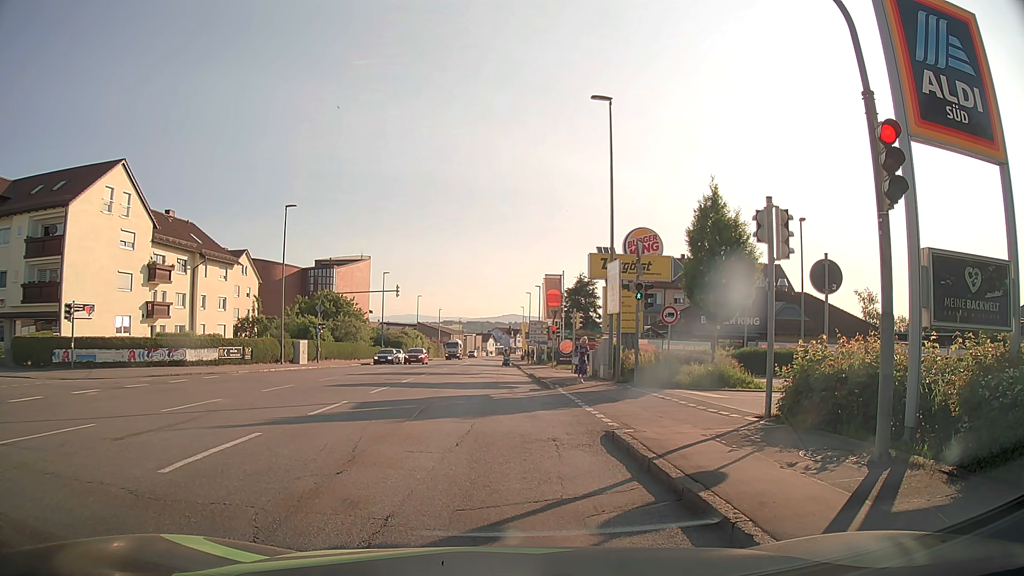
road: tertiary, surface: asphalt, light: Day
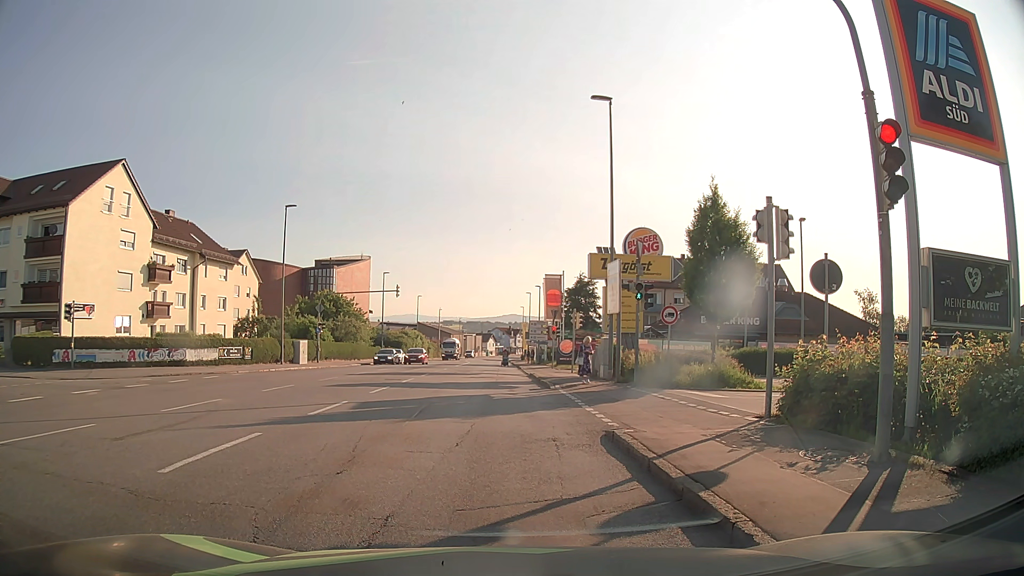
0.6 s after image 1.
(0.0, 0.0) m; 0°
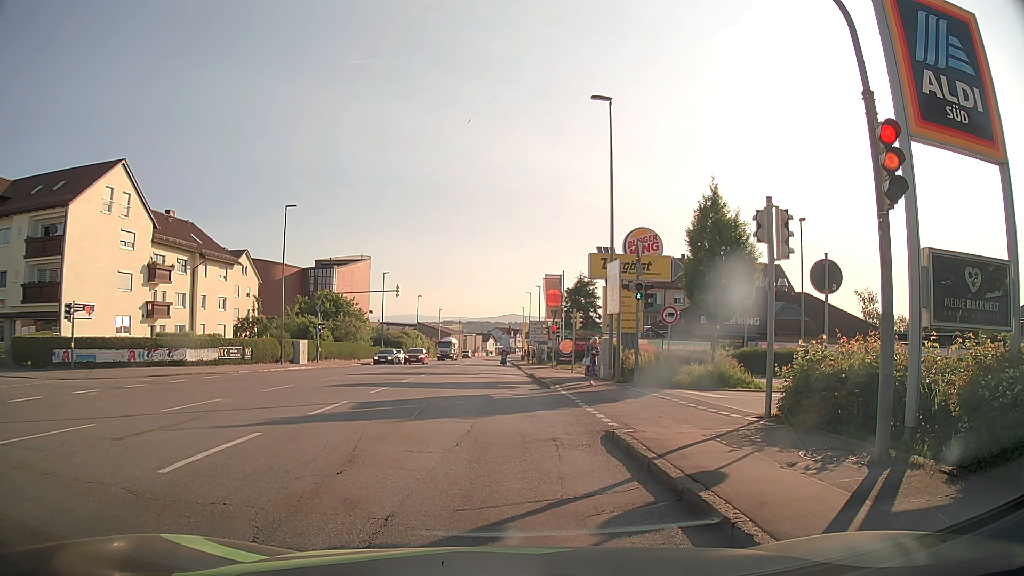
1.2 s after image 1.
(0.0, 0.0) m; 0°
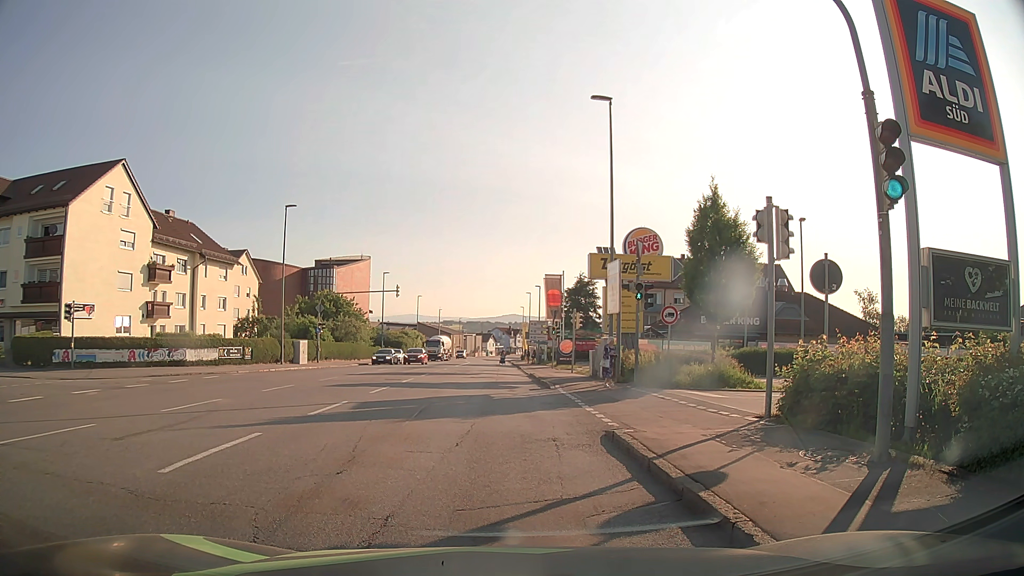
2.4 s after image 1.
(0.0, 0.0) m; 0°
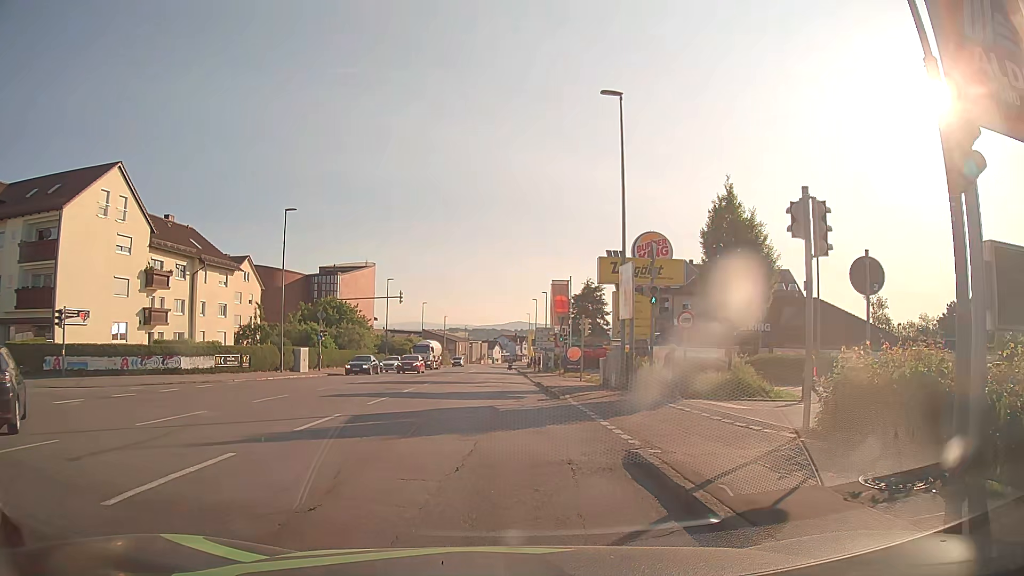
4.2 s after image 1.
(0.0, +1.4) m; -1°
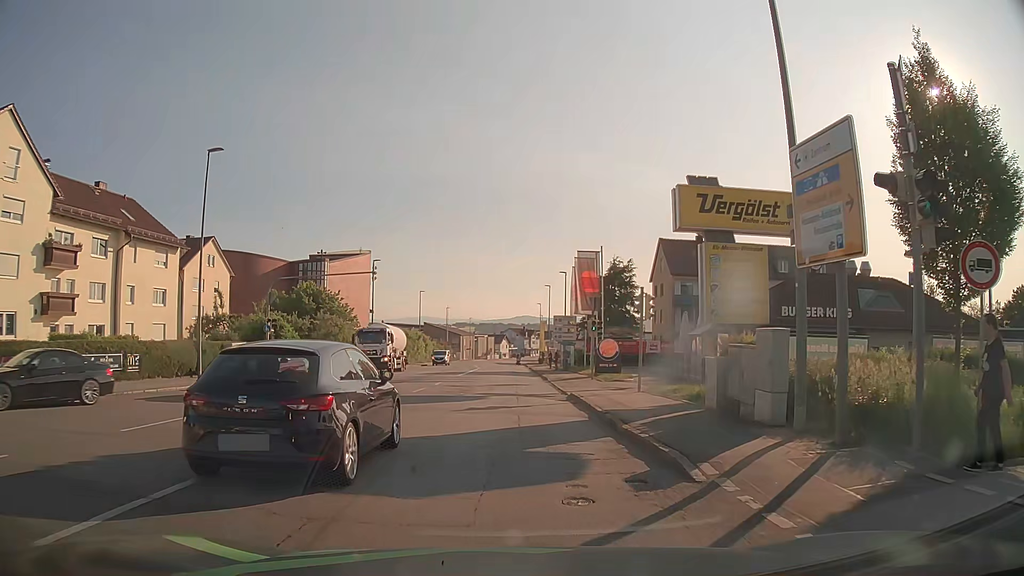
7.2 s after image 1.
(-0.3, +13.8) m; -1°
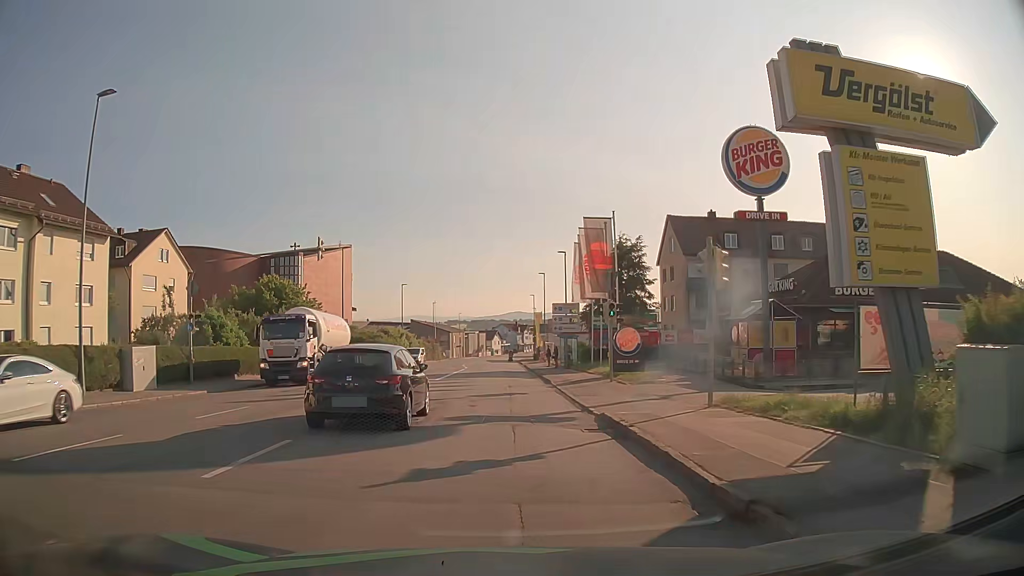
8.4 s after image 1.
(+0.1, +9.0) m; +1°
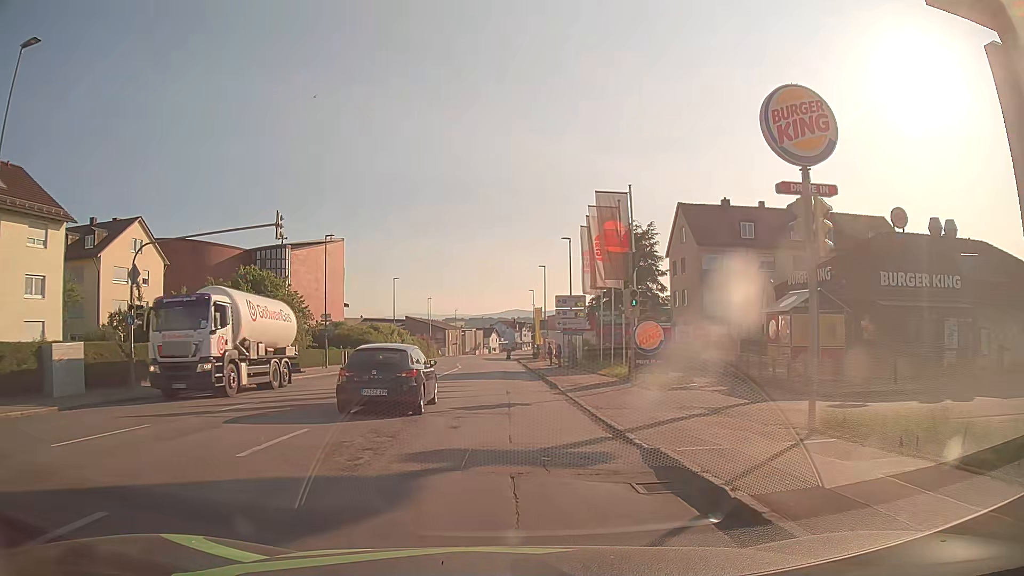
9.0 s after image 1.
(-0.1, +5.0) m; -1°
